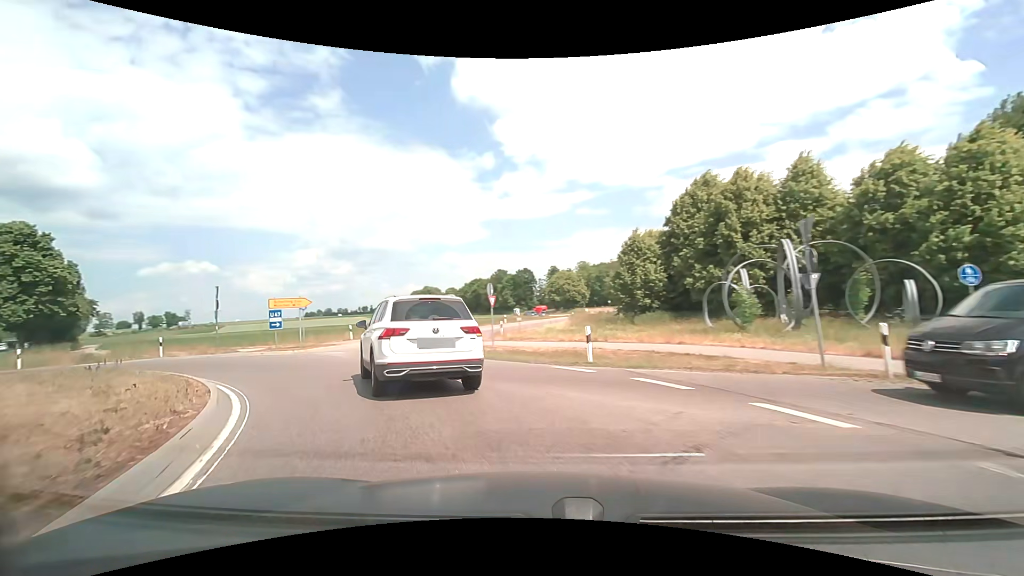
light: Day
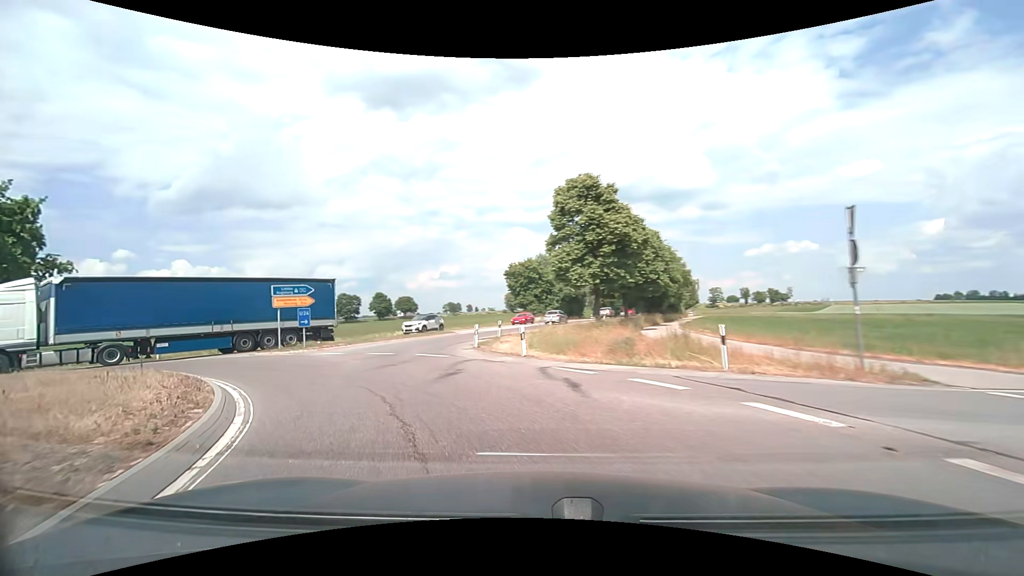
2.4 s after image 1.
(-10.6, +17.6) m; -62°
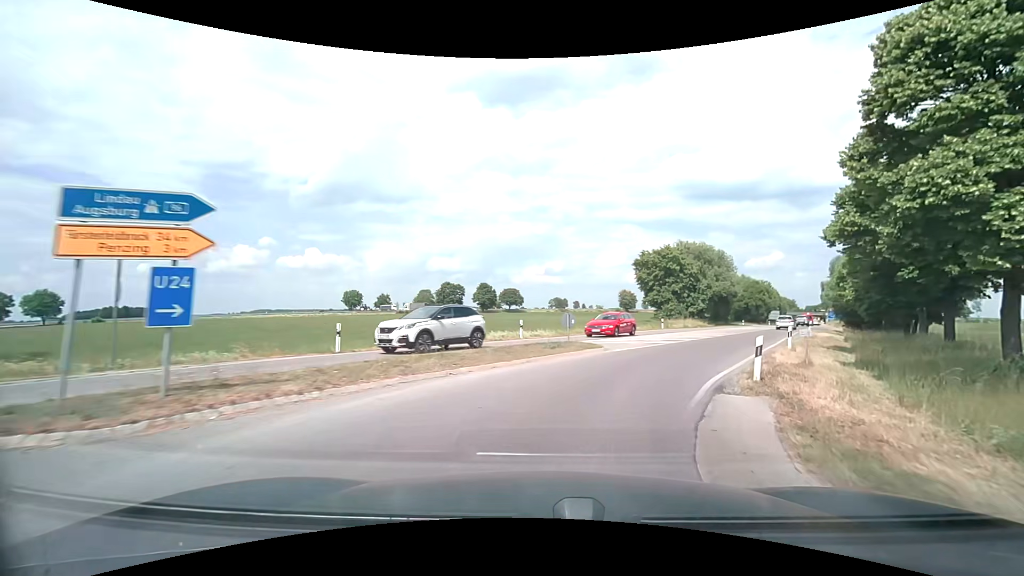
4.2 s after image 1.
(-4.7, +18.7) m; -13°
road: secondary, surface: asphalt
(+1, +10) (+5, +19) (+10, +28) (+15, +37) (+20, +45) (+25, +54) (+30, +62) (+35, +71) (+40, +80) (+45, +88) m
